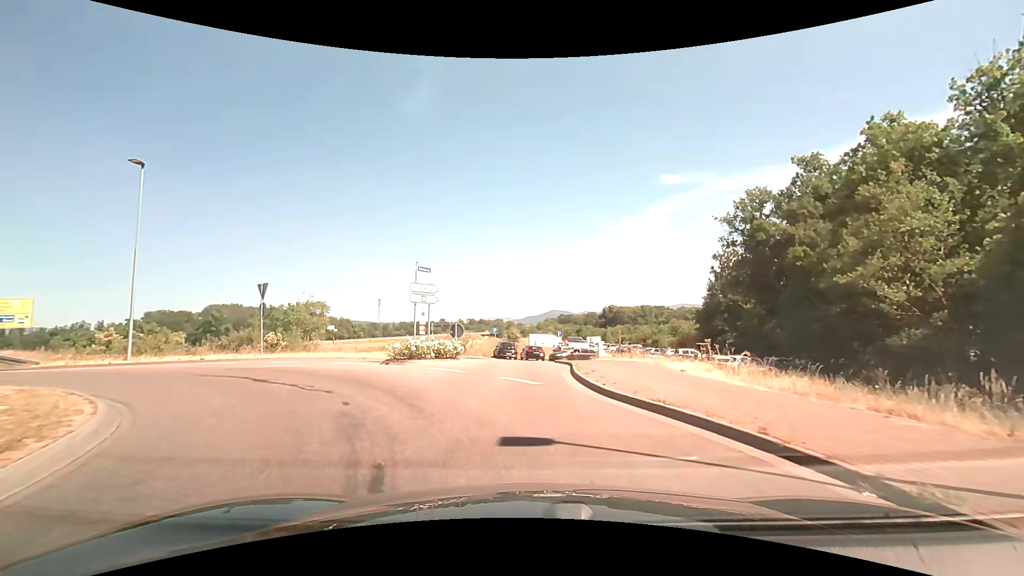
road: tertiary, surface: asphalt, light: Day
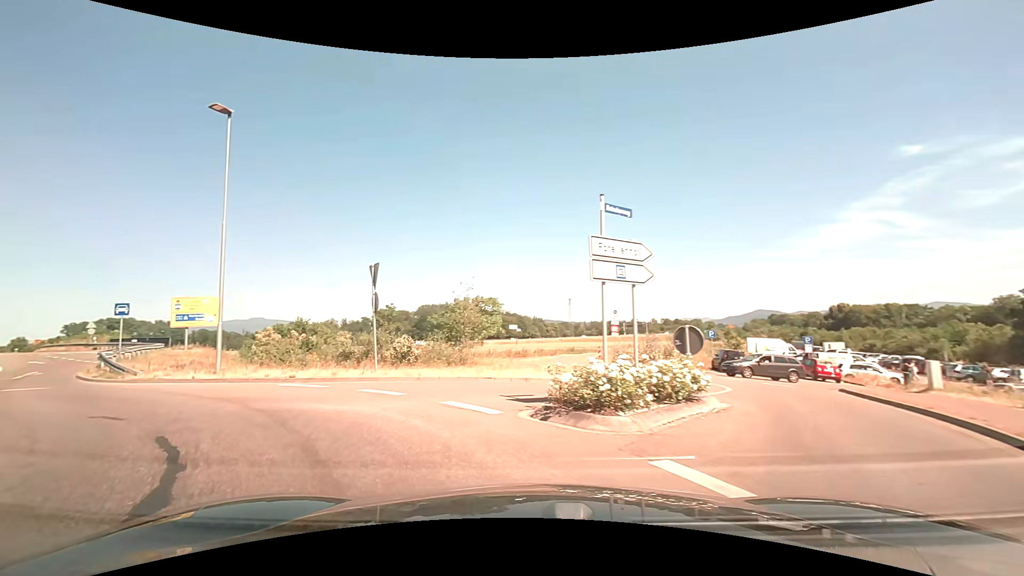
(-1.4, +9.3) m; -22°
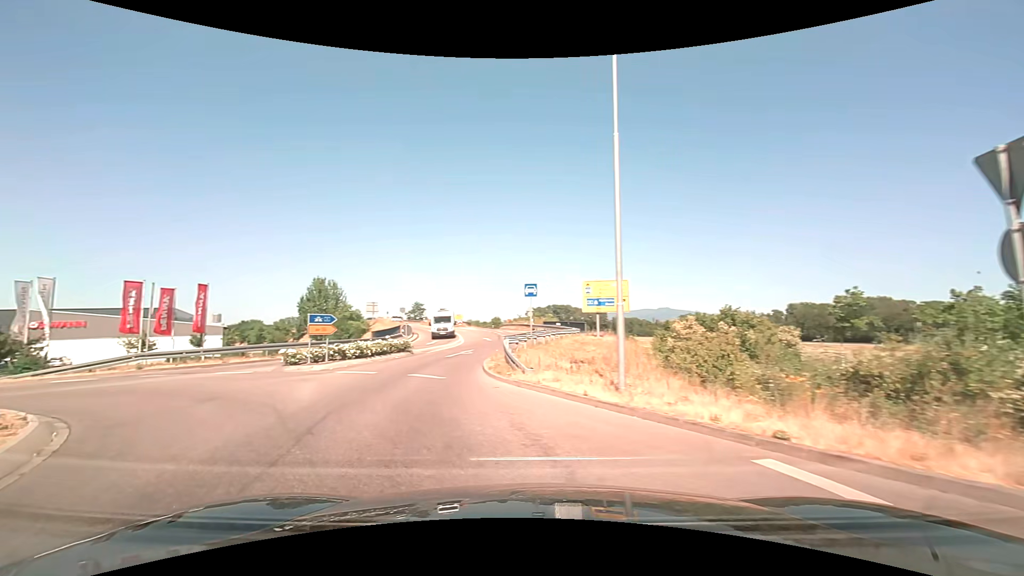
(-3.0, +7.8) m; -45°
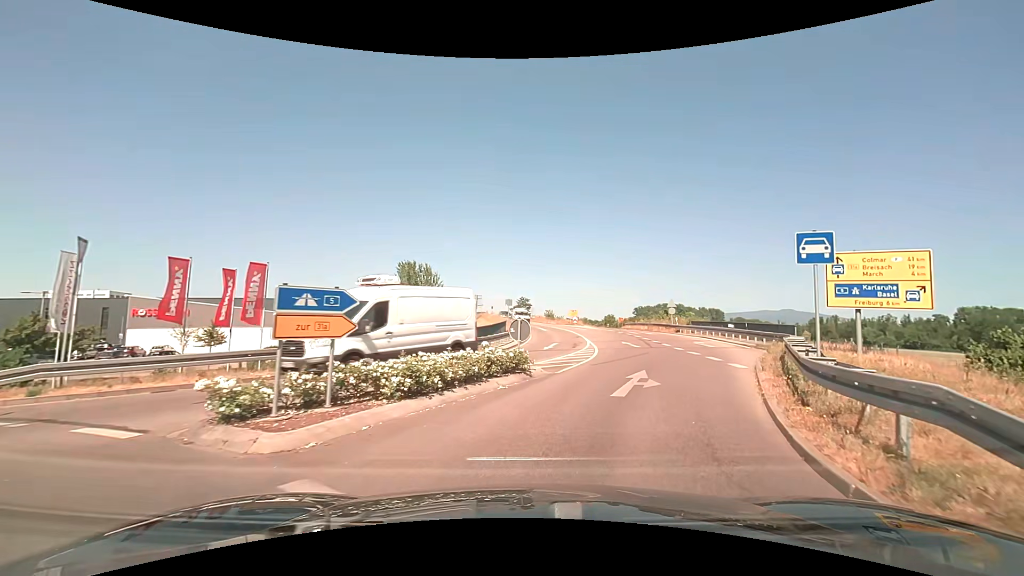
(-2.4, +11.7) m; -11°
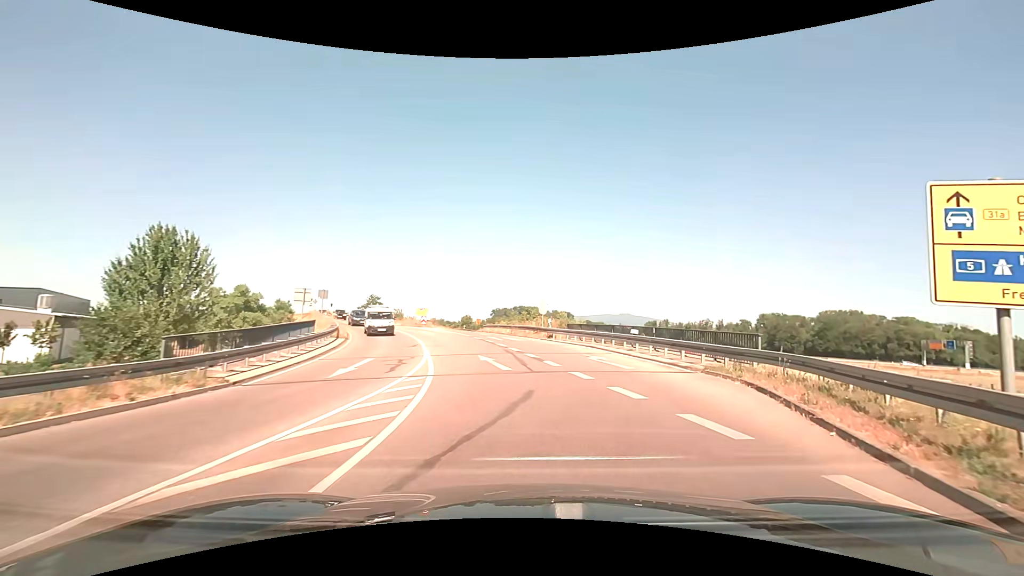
(+1.8, +11.8) m; +17°
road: trunk_link
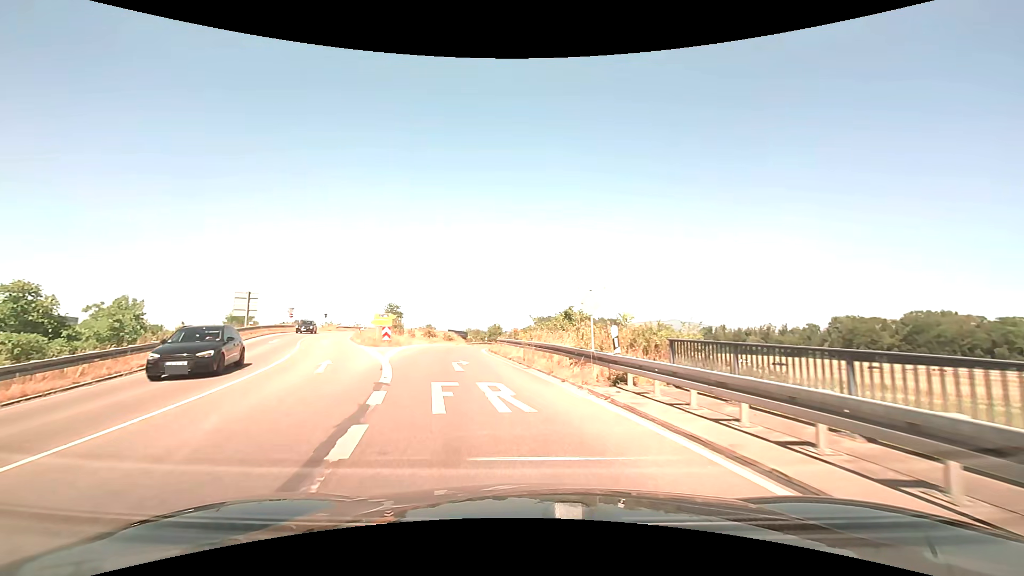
(+0.8, +21.8) m; -5°
